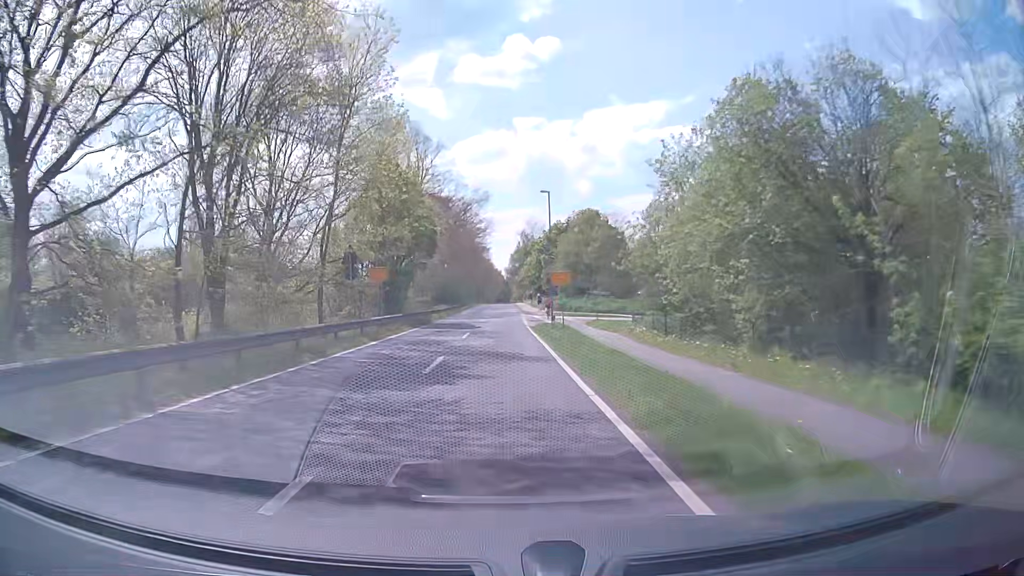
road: tertiary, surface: asphalt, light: Day
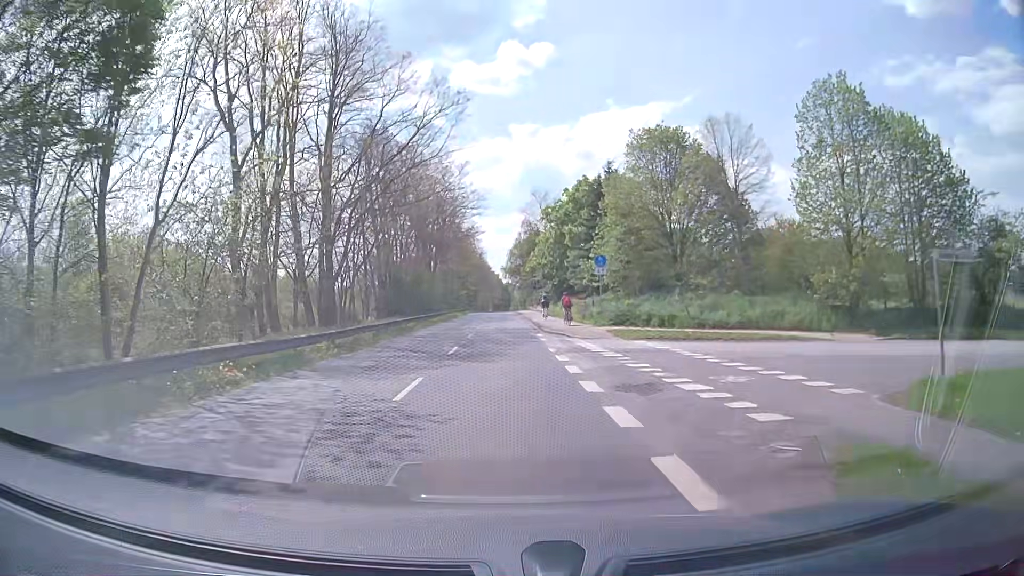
(-0.1, +35.5) m; 0°
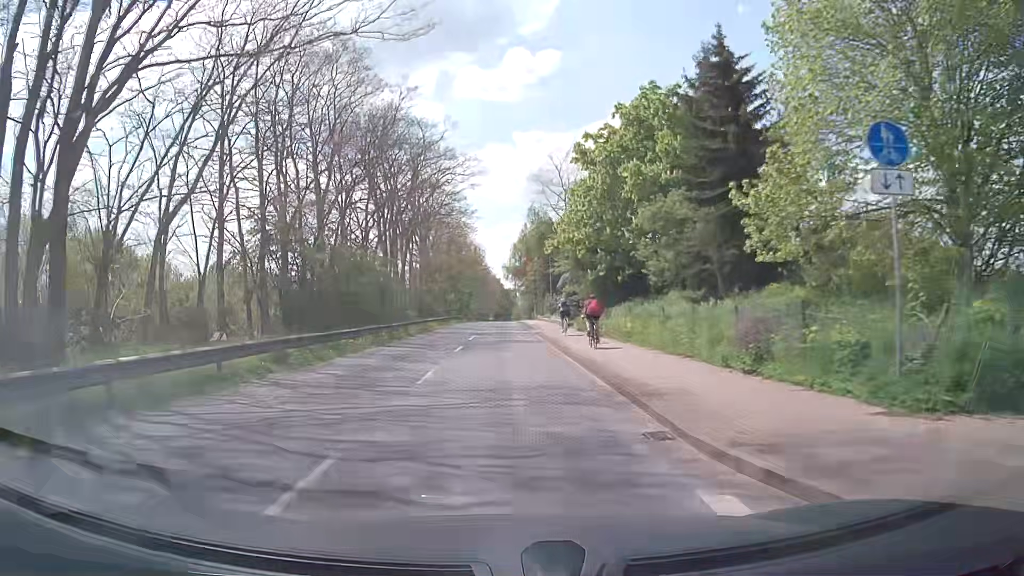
(+0.1, +25.0) m; -1°
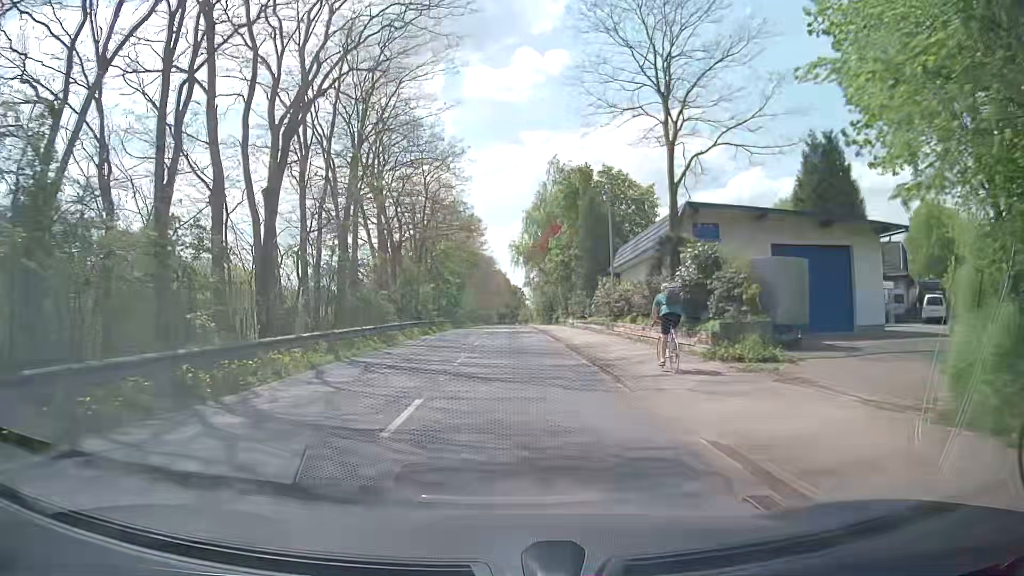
(+0.1, +33.1) m; +1°
(0, +10) (0, +20) (0, +30) (0, +40) (0, +50) (0, +60) (0, +70) (0, +80) (0, +90) (0, +100) m
